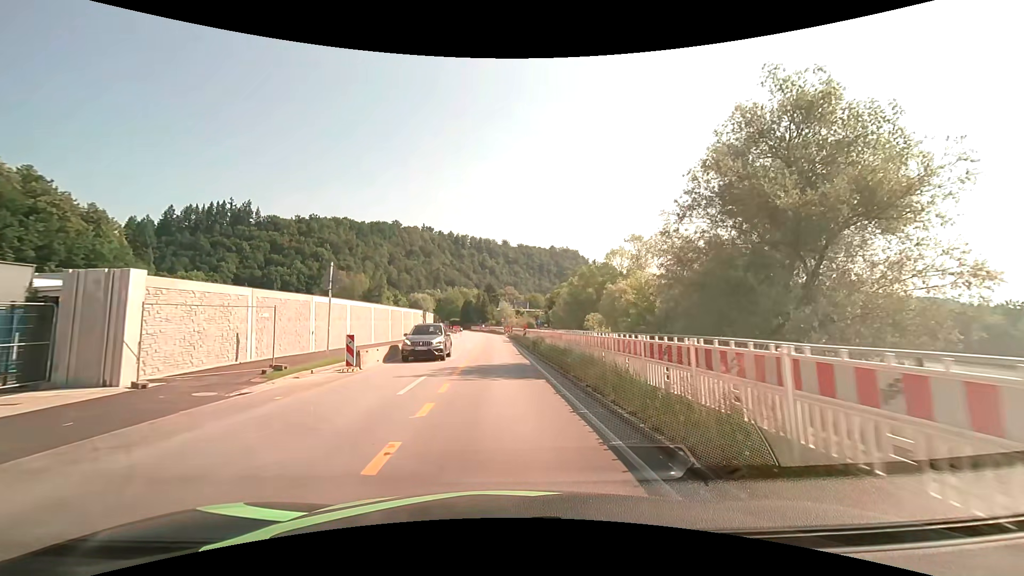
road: primary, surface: asphalt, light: Day
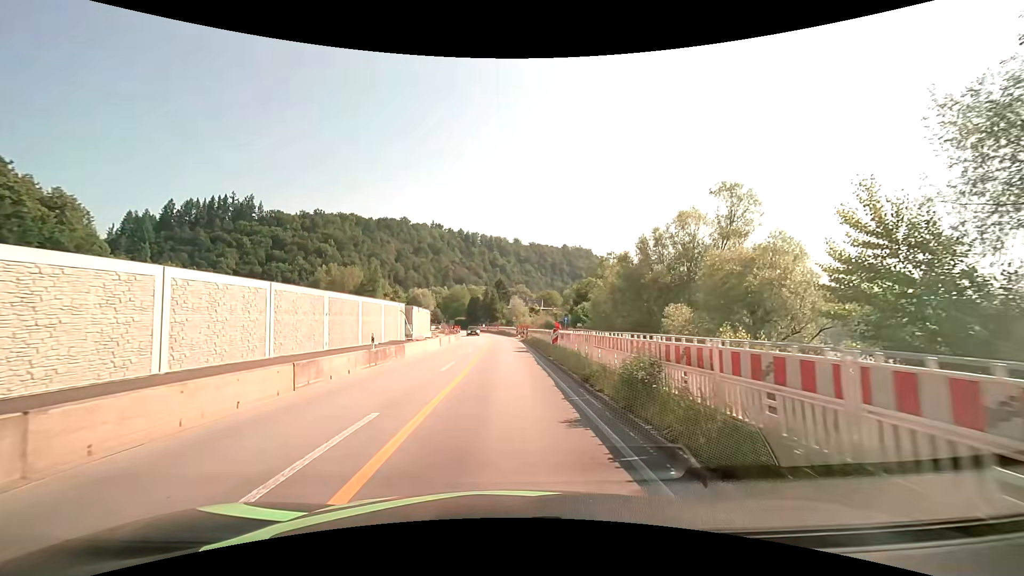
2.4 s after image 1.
(+0.2, +18.1) m; 0°
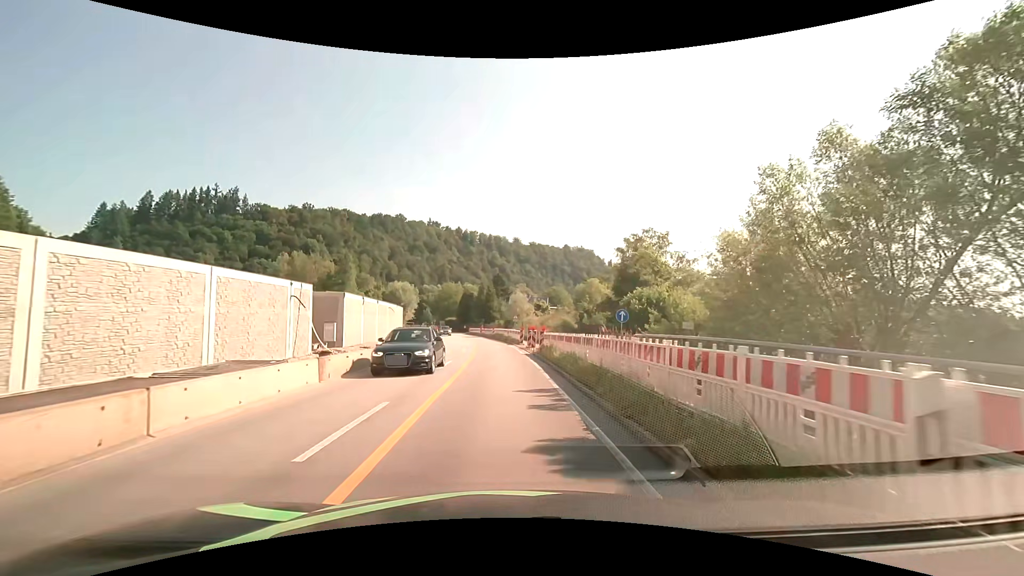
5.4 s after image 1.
(+0.1, +22.4) m; 0°
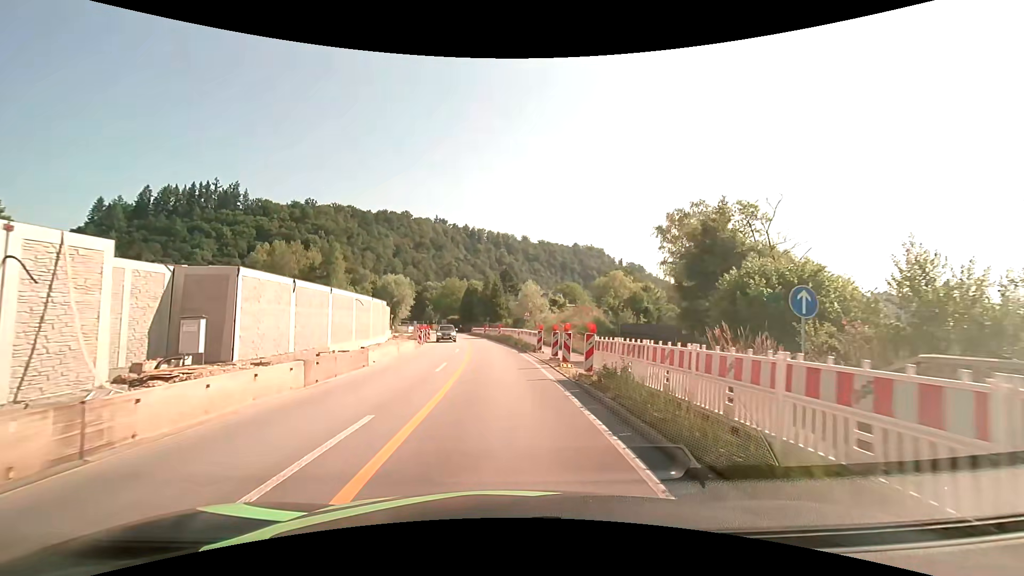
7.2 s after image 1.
(-0.1, +13.4) m; -1°
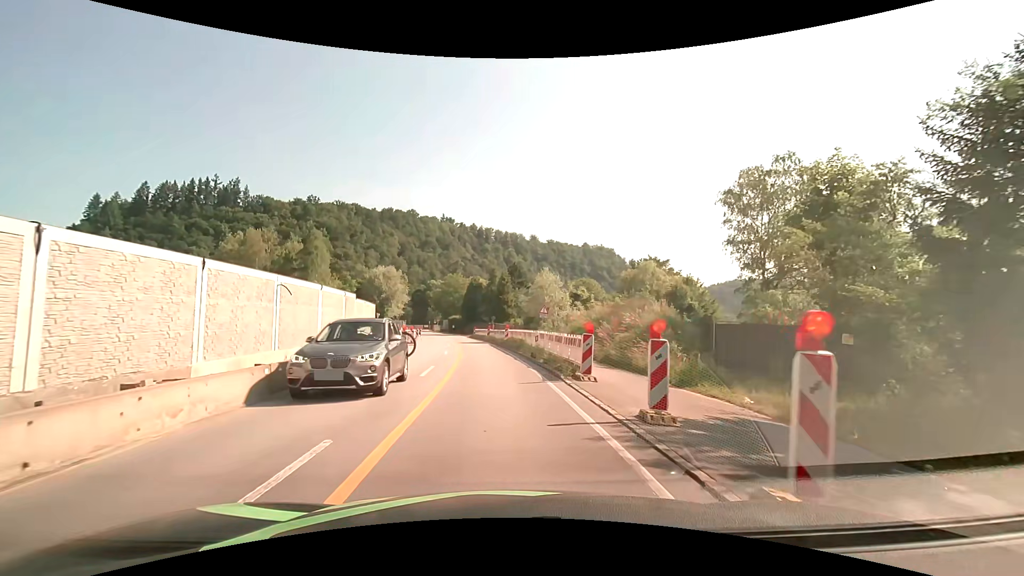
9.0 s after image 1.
(0.0, +13.4) m; -1°
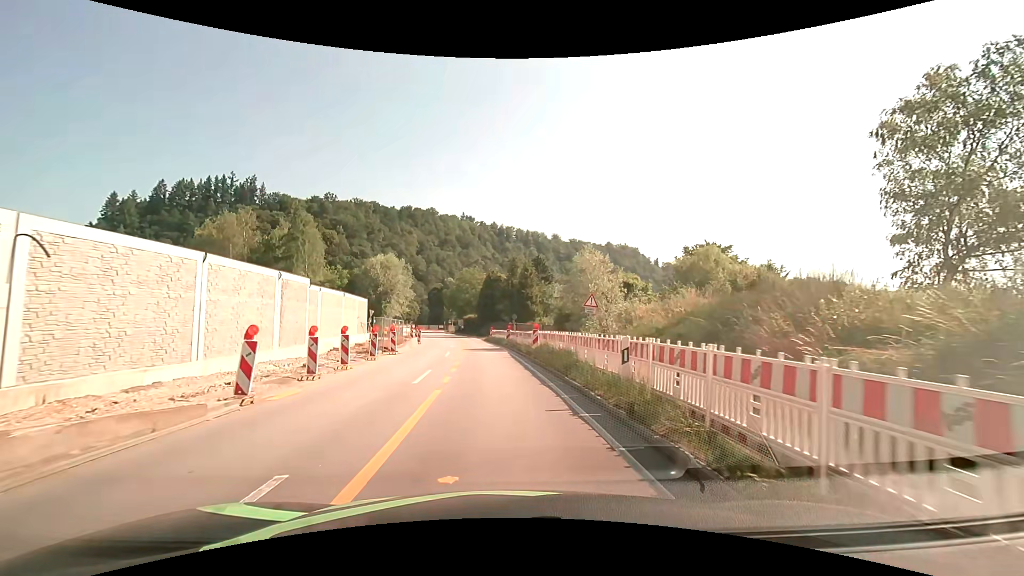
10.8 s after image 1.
(-0.3, +13.5) m; -2°
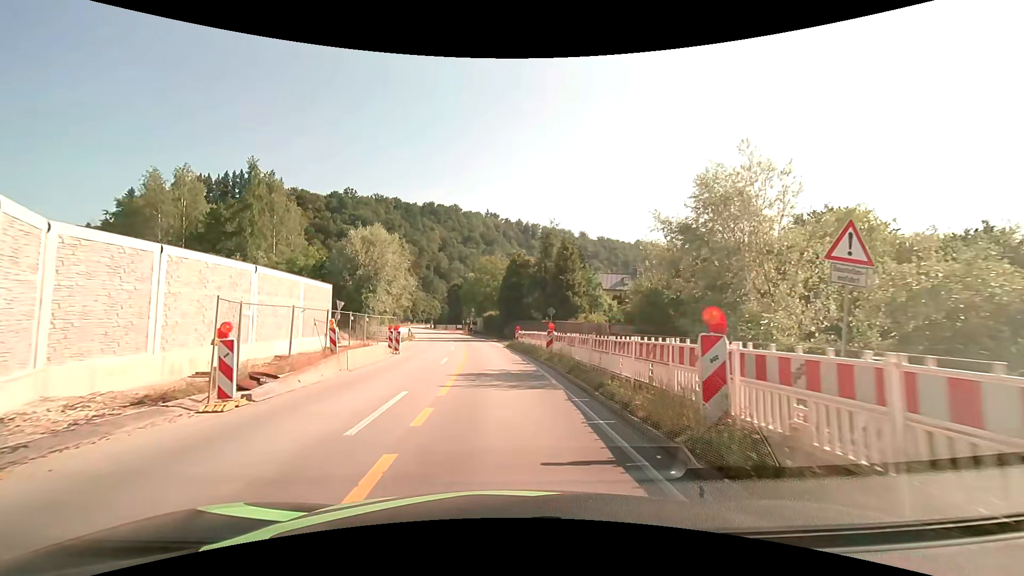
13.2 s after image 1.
(-0.5, +17.9) m; -3°
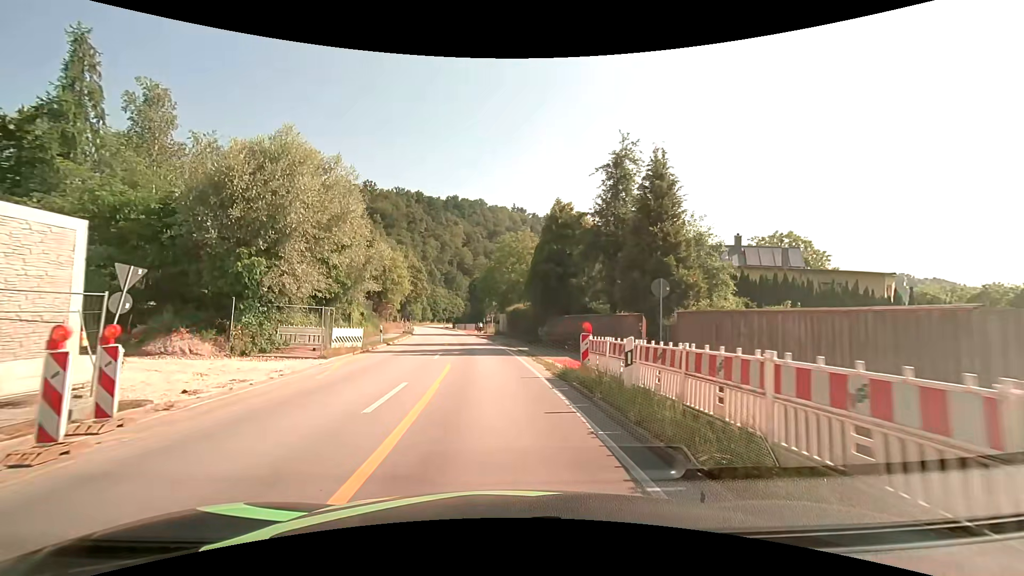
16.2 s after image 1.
(-0.4, +22.4) m; -3°
(0, +10) (-1, +20) (-1, +30) (-2, +40) (-4, +50) (-5, +60) (-7, +70) (-9, +79) (-10, +89) (-12, +99) m
